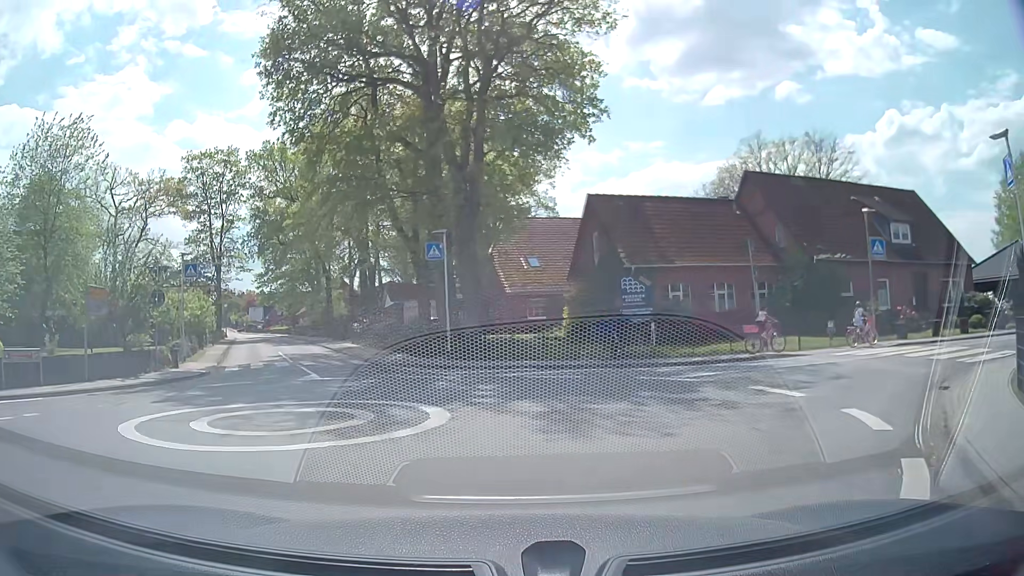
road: tertiary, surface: asphalt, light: Day
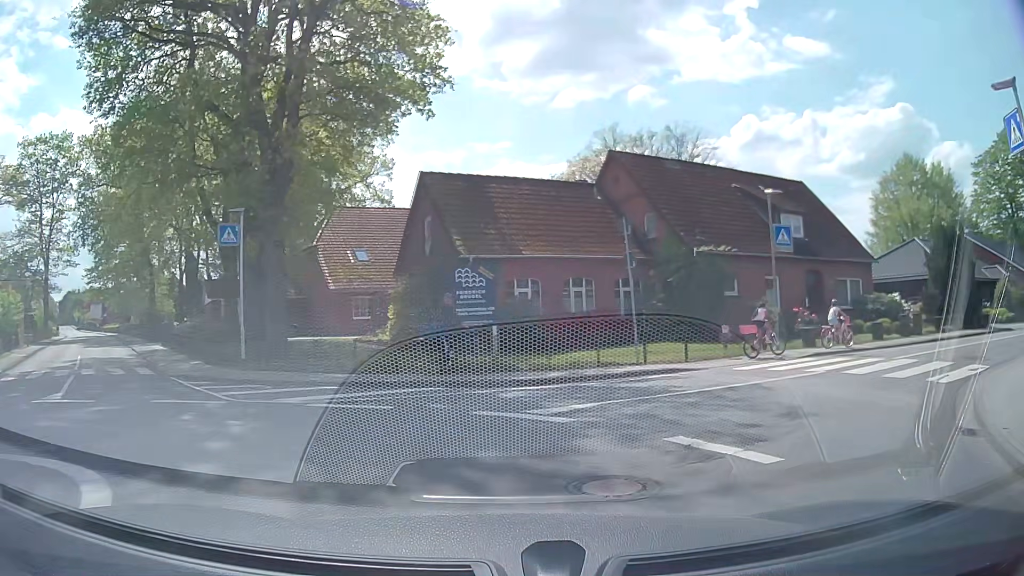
(+0.5, +4.9) m; +13°
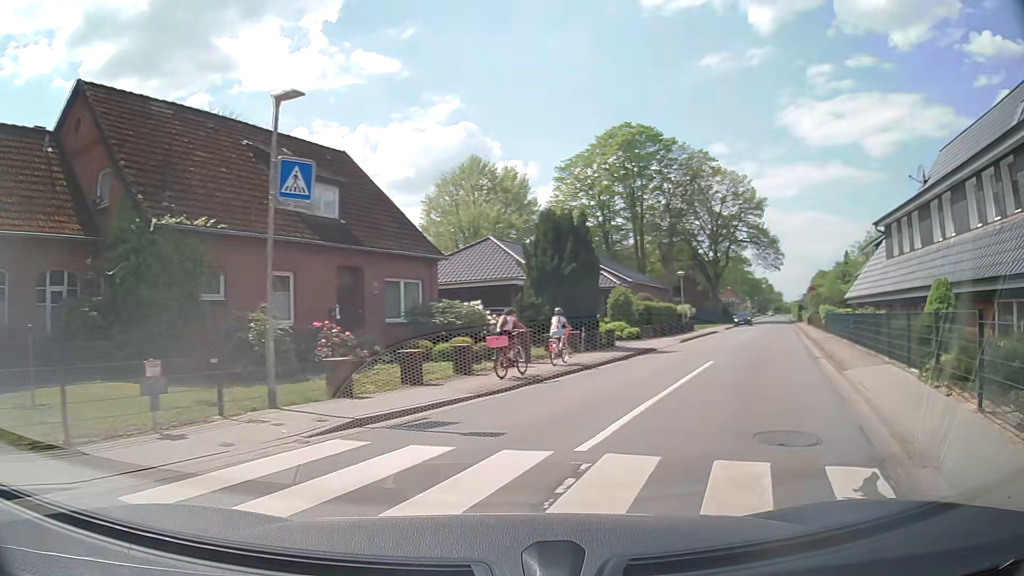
(+3.4, +9.6) m; +40°
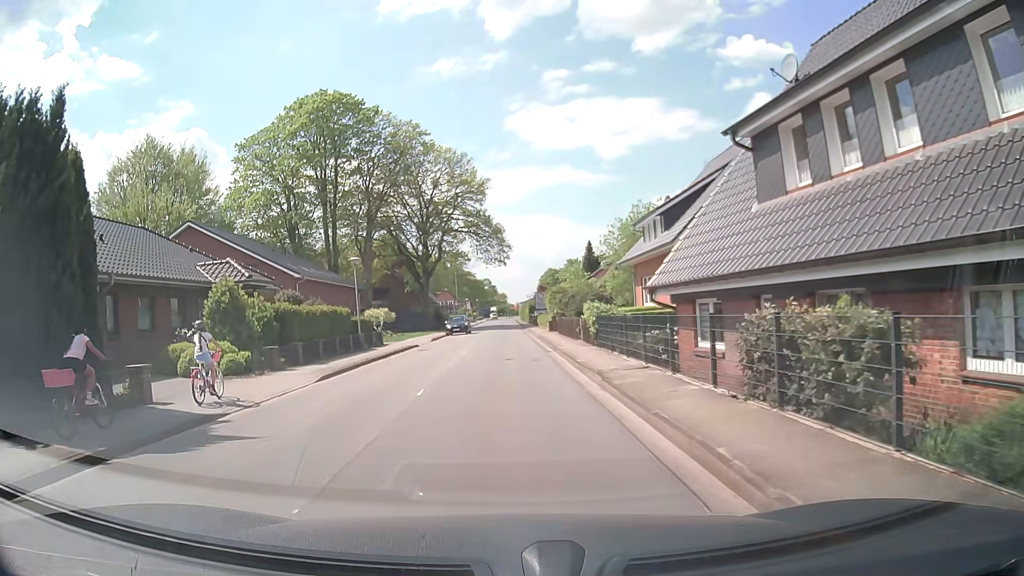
(+5.5, +15.1) m; +23°
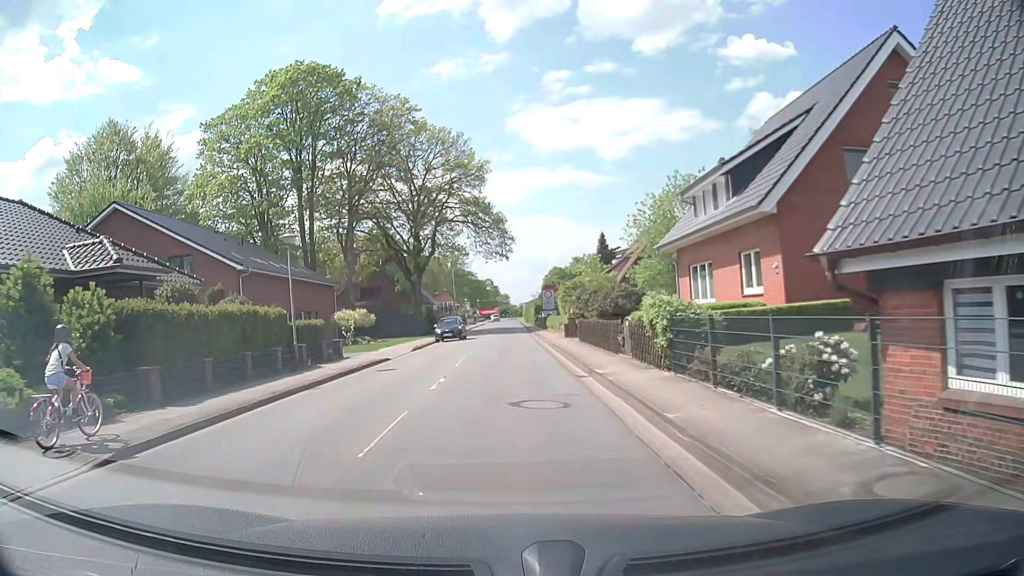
(+0.2, +9.9) m; +1°
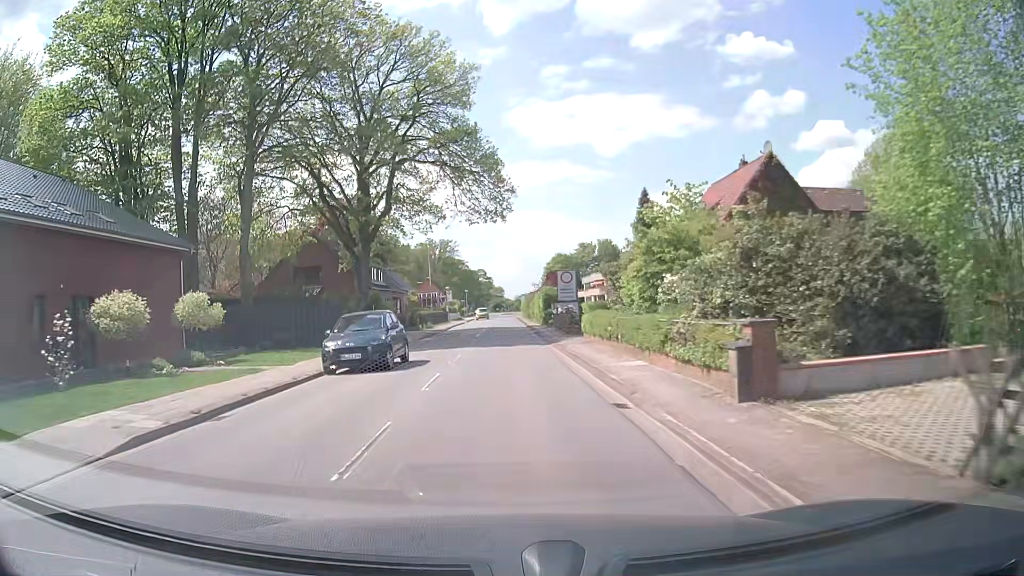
(-0.1, +25.3) m; 0°
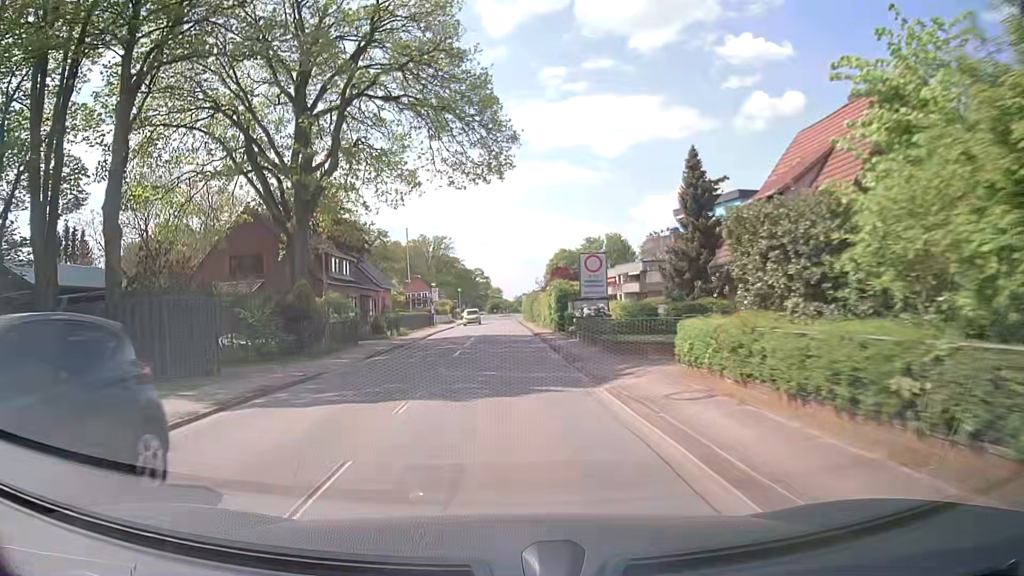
(0.0, +14.2) m; 0°
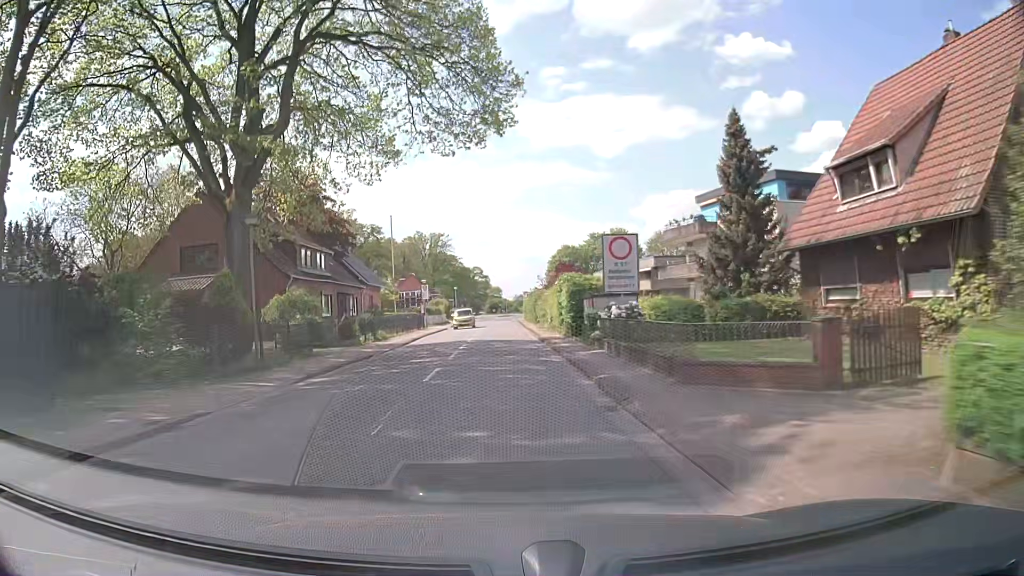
(0.0, +7.4) m; +1°
(0, +10) (0, +20) (0, +30) (-1, +40) (-1, +50) (-1, +60) (-1, +70) (-1, +80) (-1, +90) (0, +100) m
